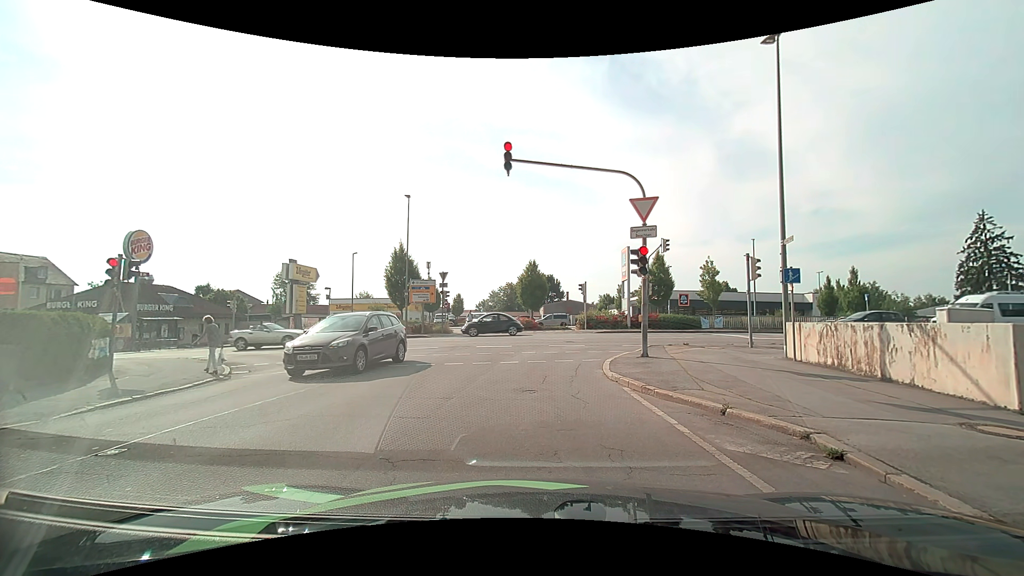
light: Day
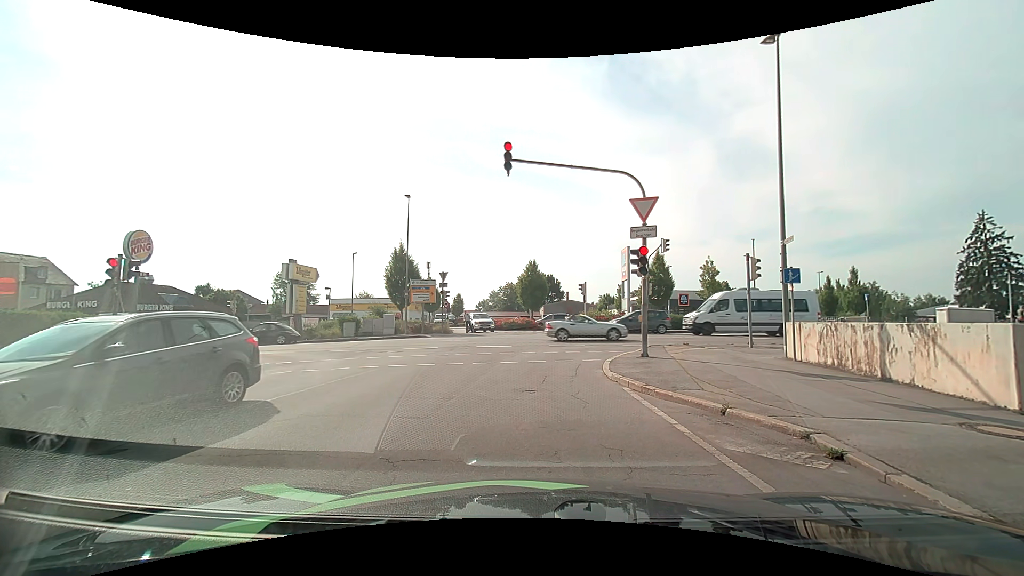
(0.0, 0.0) m; 0°
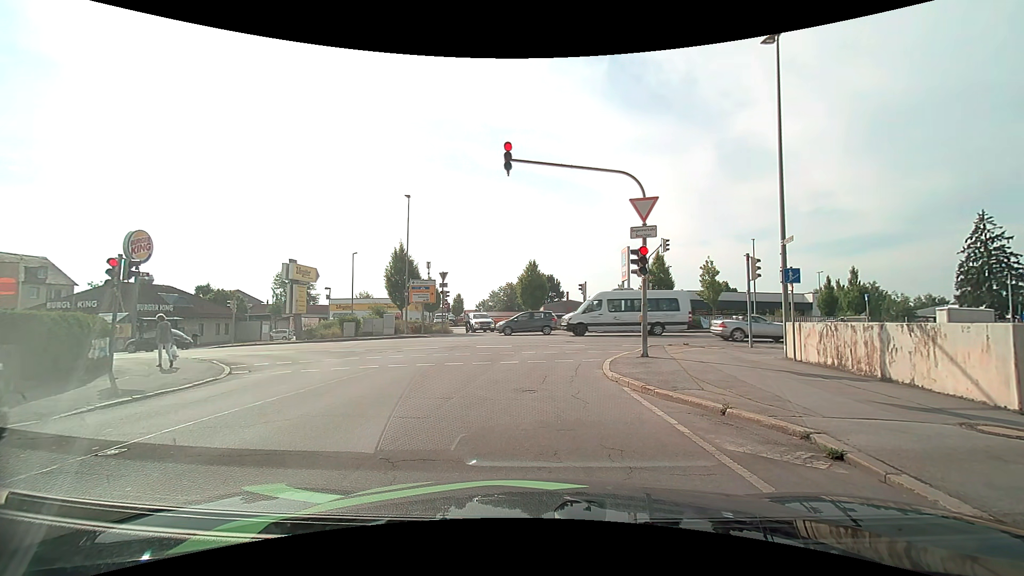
(0.0, 0.0) m; 0°
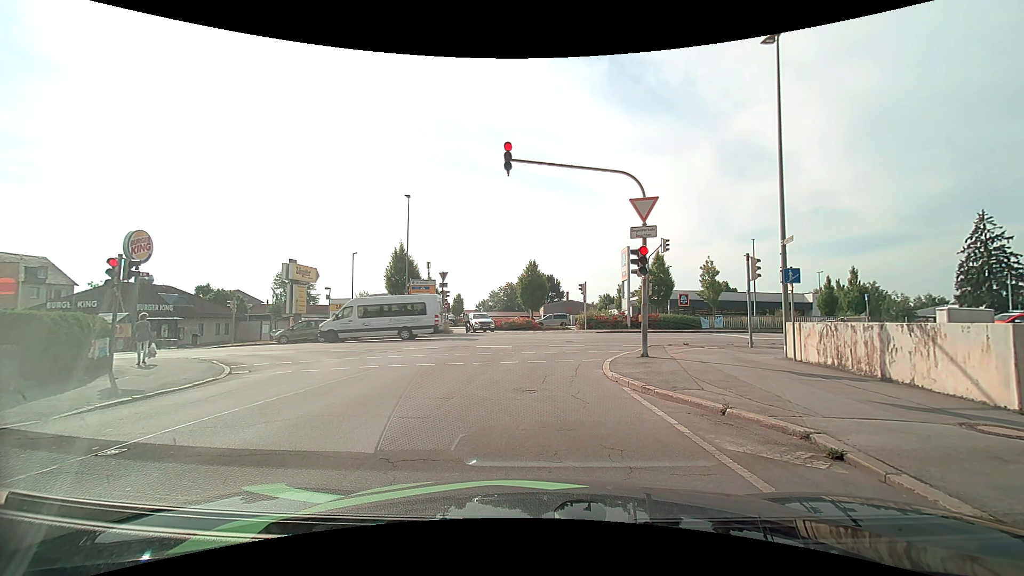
(0.0, 0.0) m; 0°
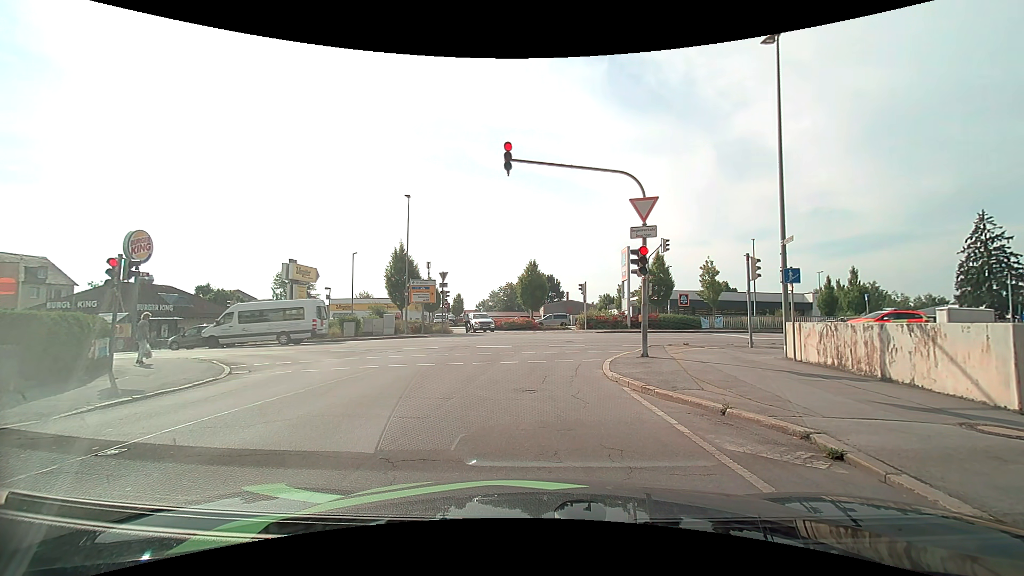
(0.0, 0.0) m; 0°
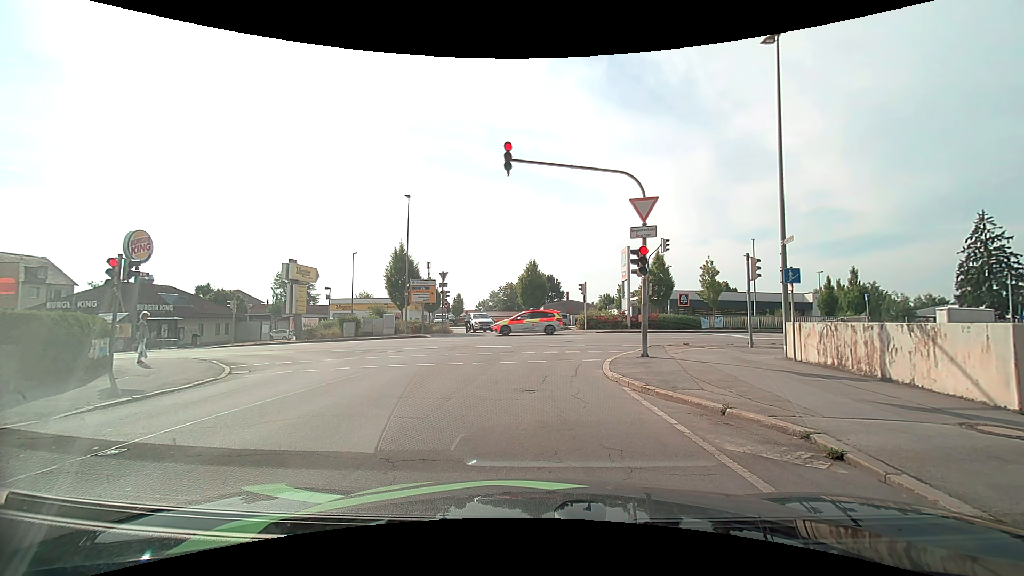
(0.0, 0.0) m; 0°
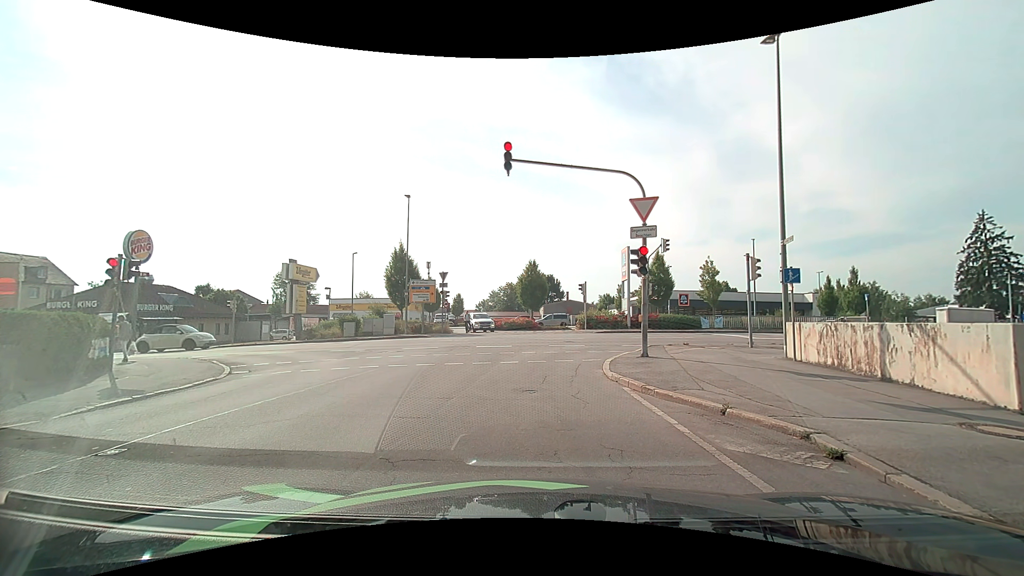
(0.0, 0.0) m; 0°
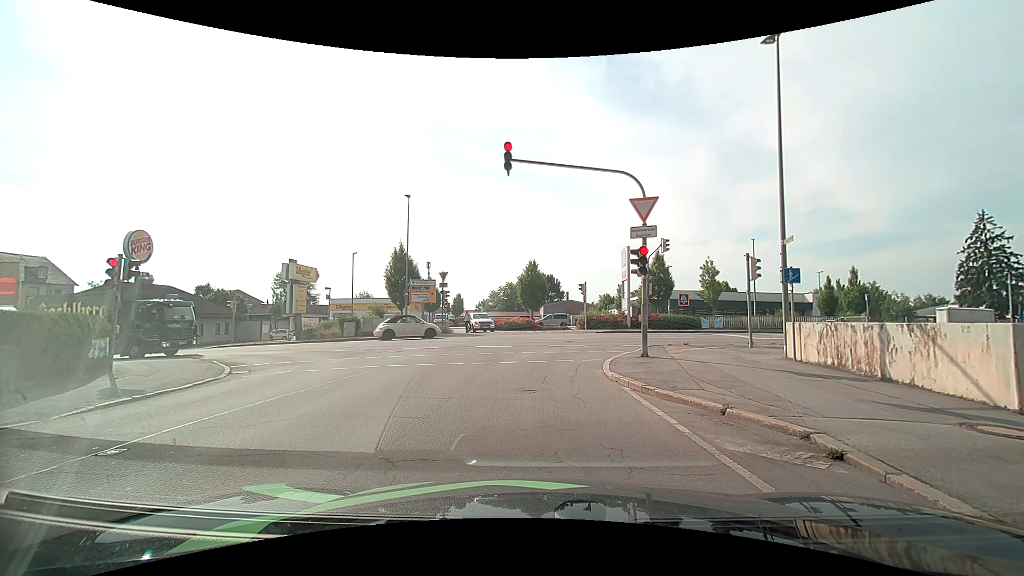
(0.0, 0.0) m; 0°
(0, +10) (+1, +20) (+8, +26) (+18, +27) (+28, +27) (+38, +27) (+48, +27) (+58, +27) (+68, +26) (+78, +26) m
